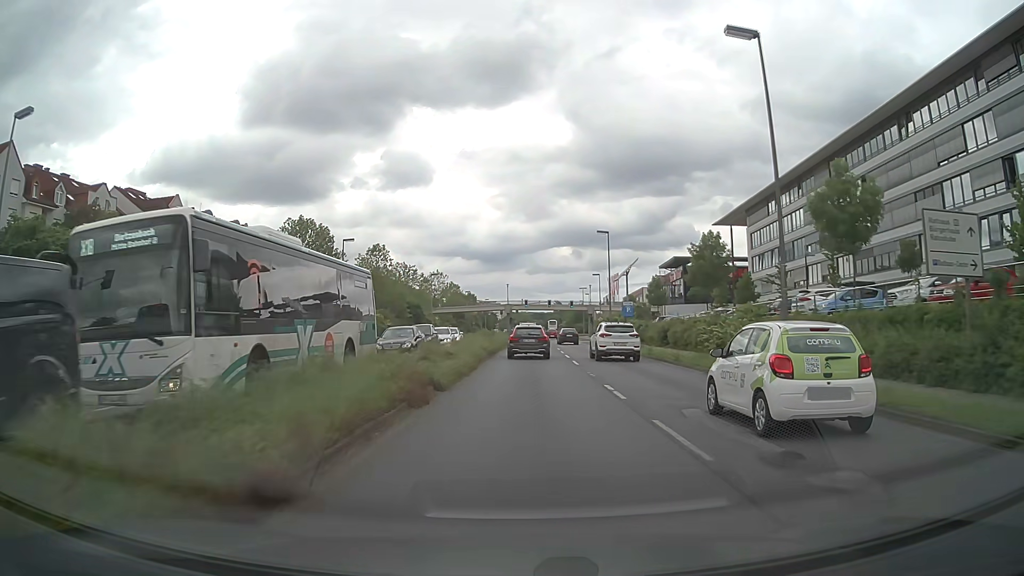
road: primary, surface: asphalt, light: Day
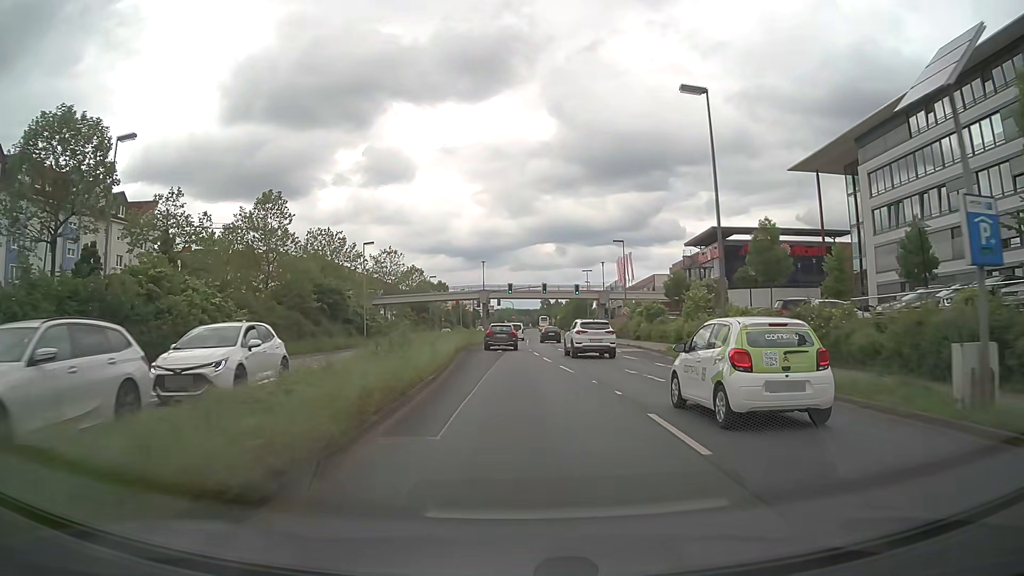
(+0.5, +37.7) m; +1°
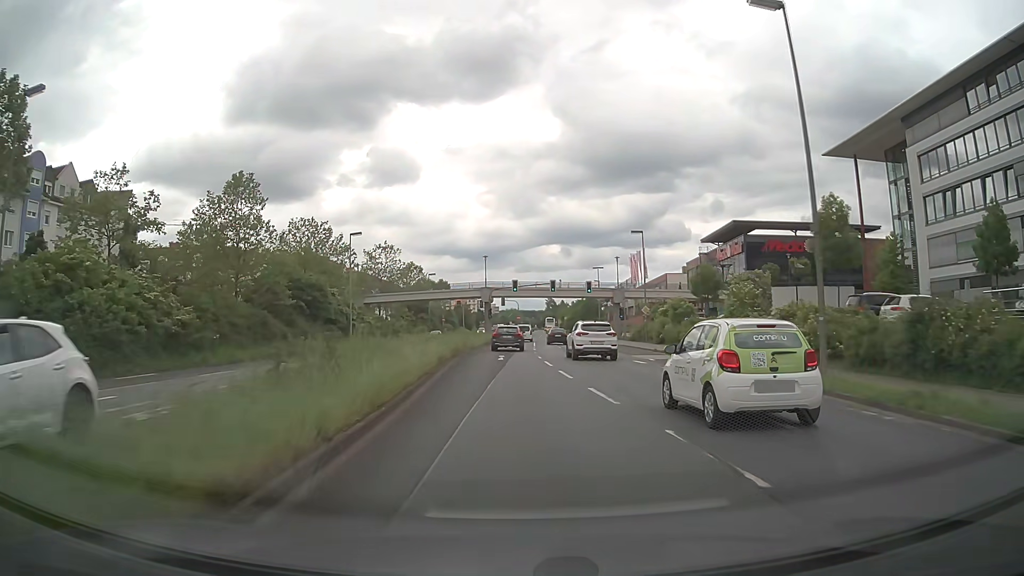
(-0.1, +7.8) m; 0°
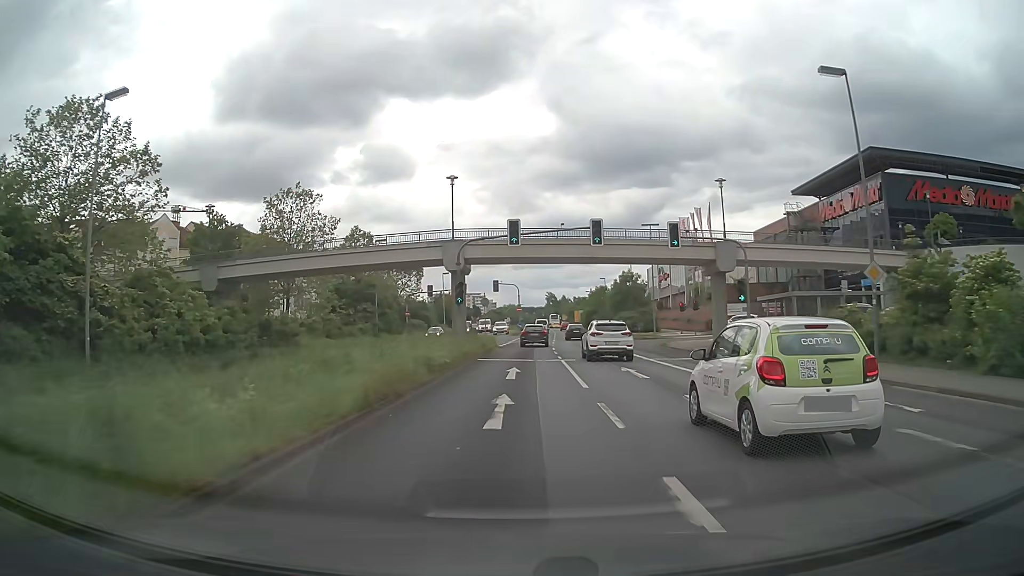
(-0.7, +39.6) m; 0°
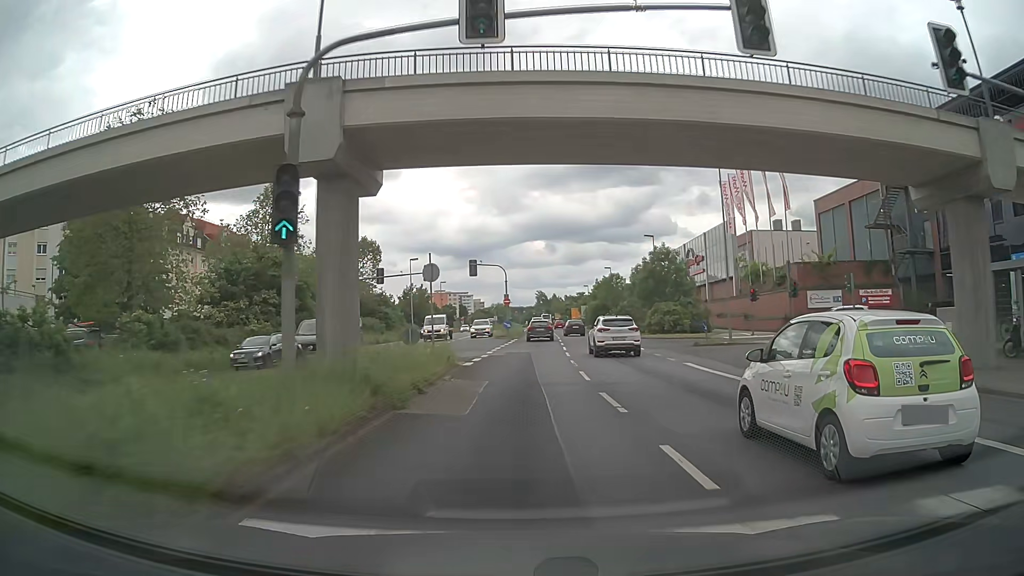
(+0.1, +24.1) m; +1°
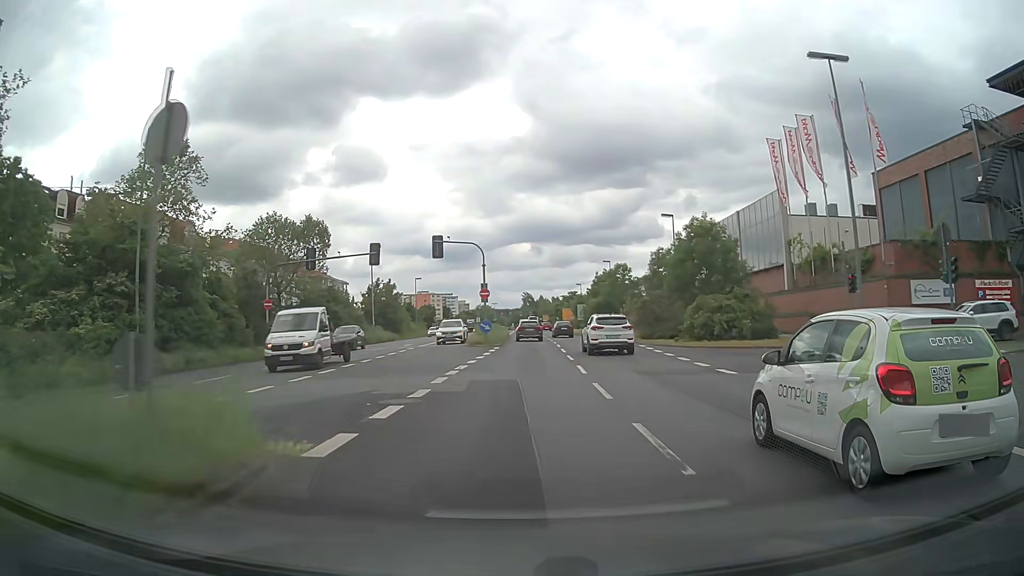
(+0.1, +16.1) m; +1°
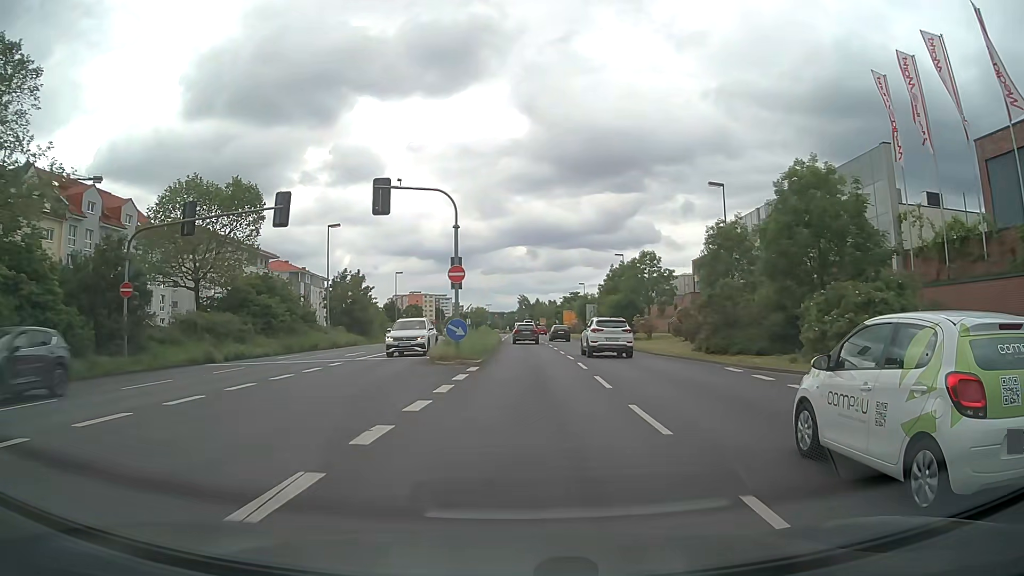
(-0.1, +16.1) m; 0°
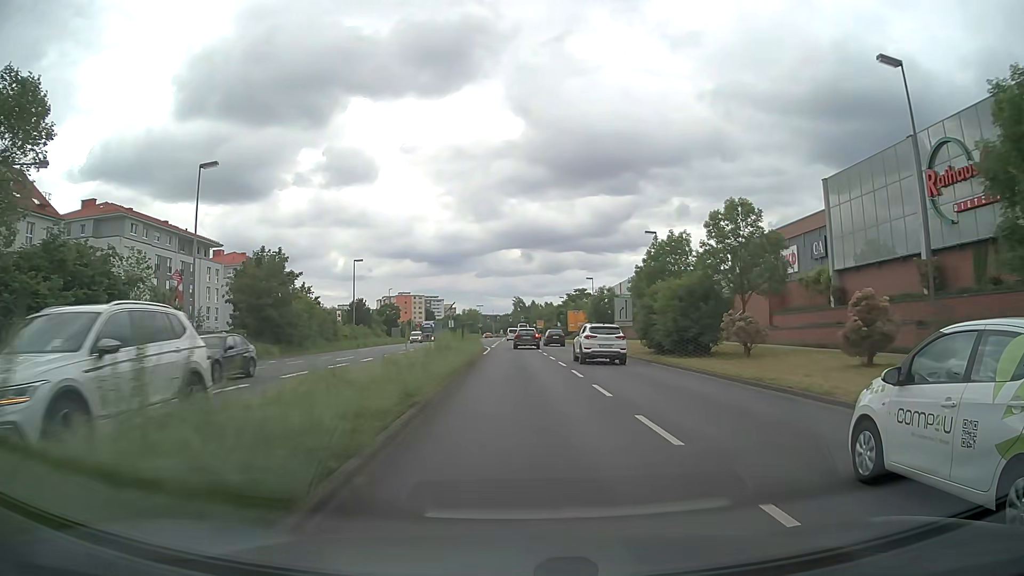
(+0.2, +24.0) m; +1°
(0, +10) (0, +20) (0, +30) (0, +40) (-1, +50) (-2, +60) (-2, +70) (-3, +80) (-3, +90) (-4, +100) m
